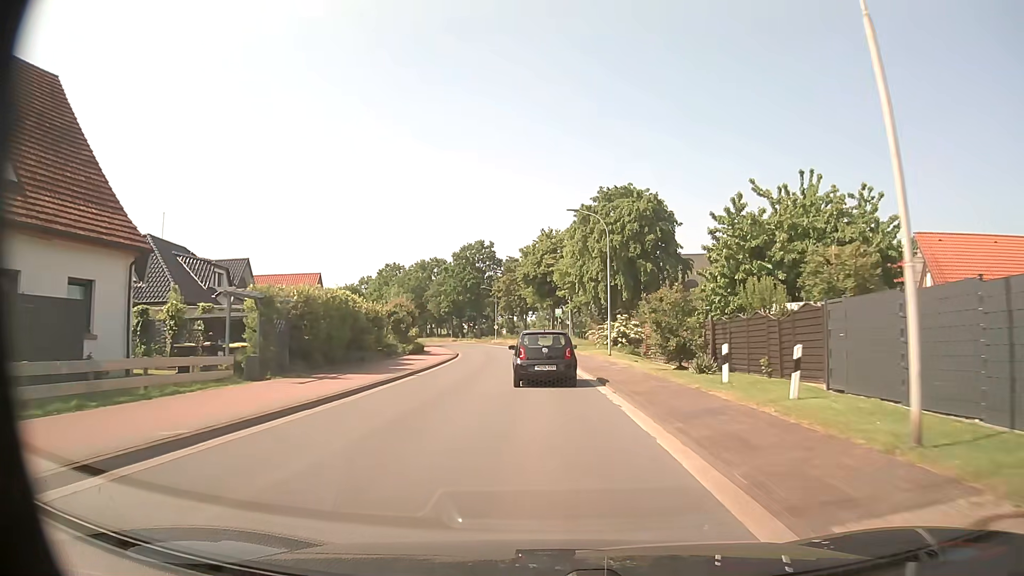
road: tertiary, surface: asphalt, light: Day
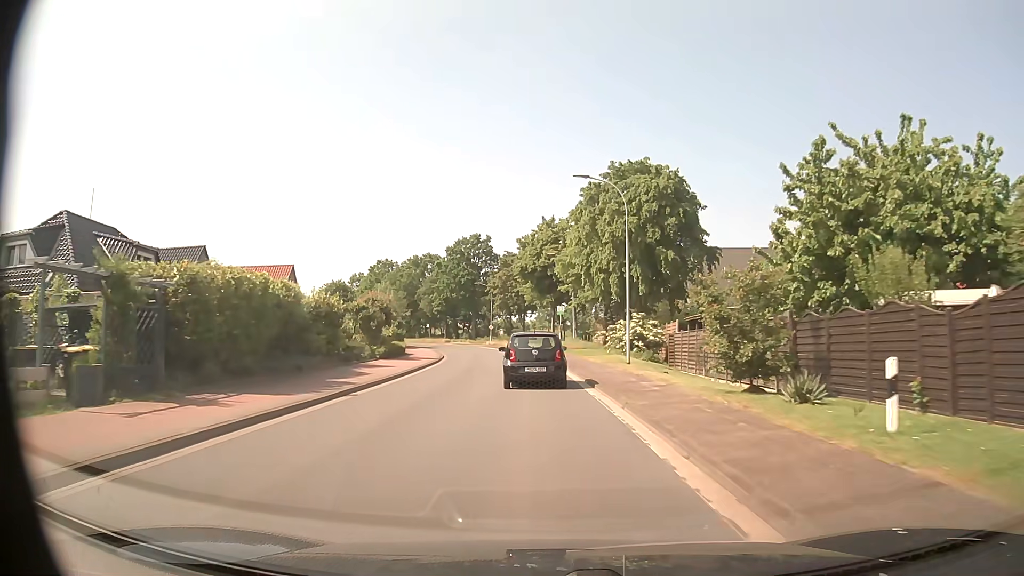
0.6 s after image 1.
(0.0, +8.0) m; 0°
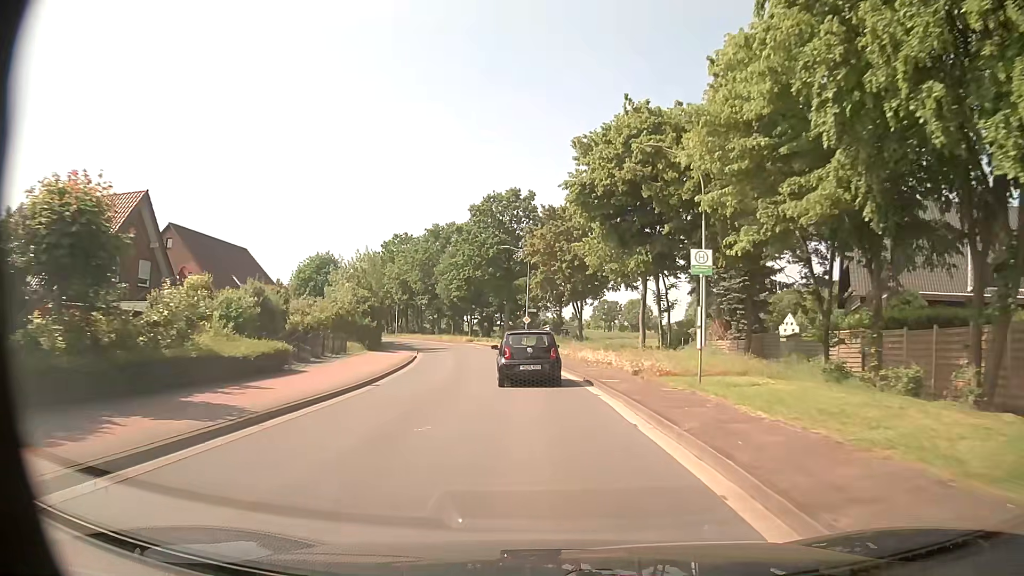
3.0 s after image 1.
(-1.2, +32.2) m; -4°
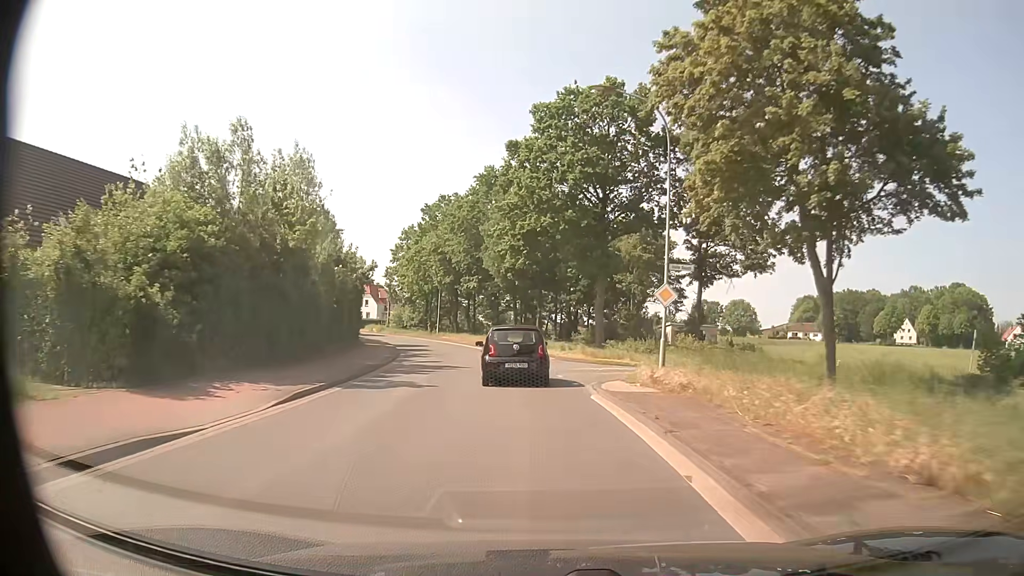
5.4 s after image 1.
(-2.0, +32.8) m; -7°
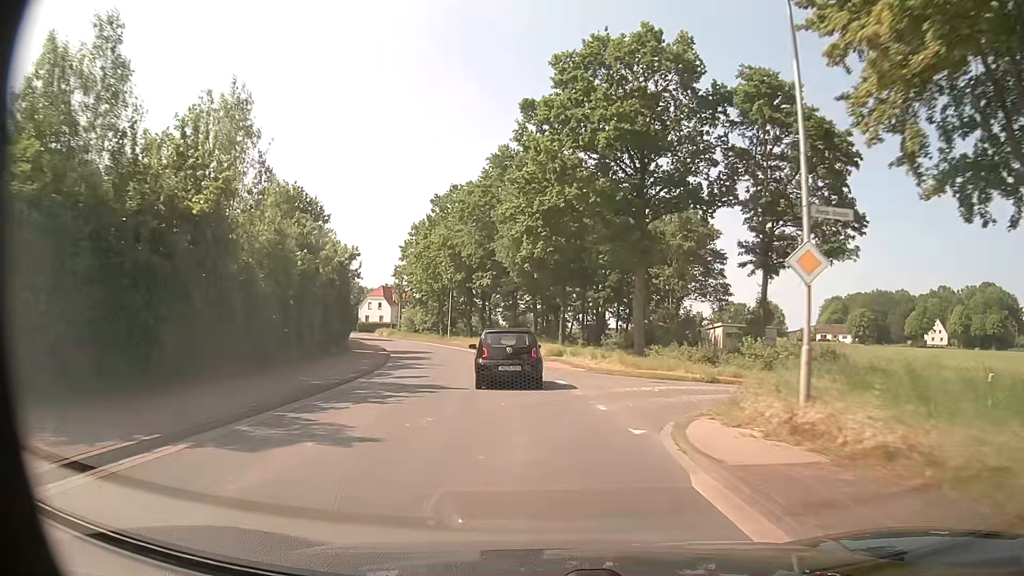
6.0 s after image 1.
(-0.1, +8.0) m; -2°
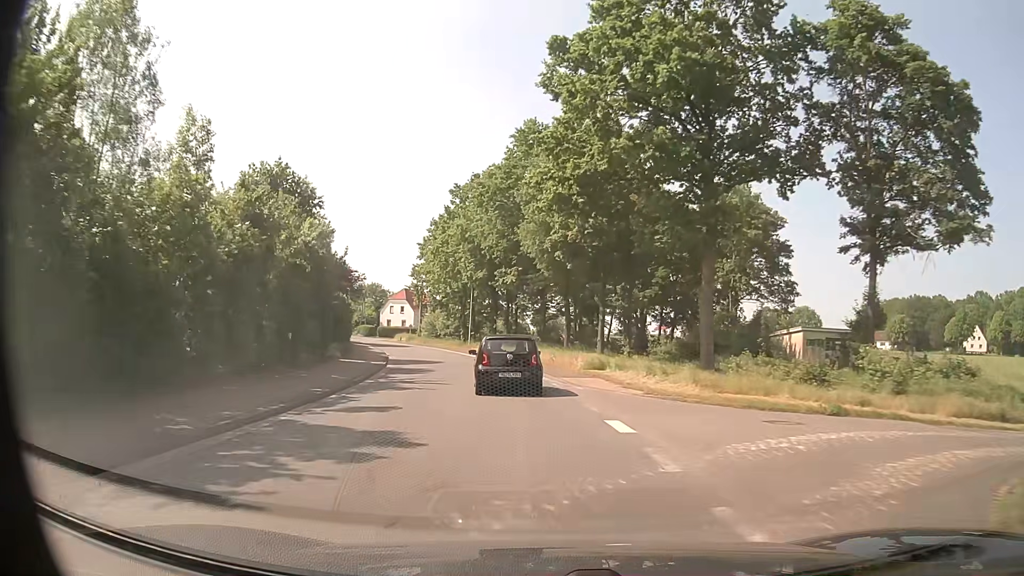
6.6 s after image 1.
(-0.2, +8.0) m; -3°
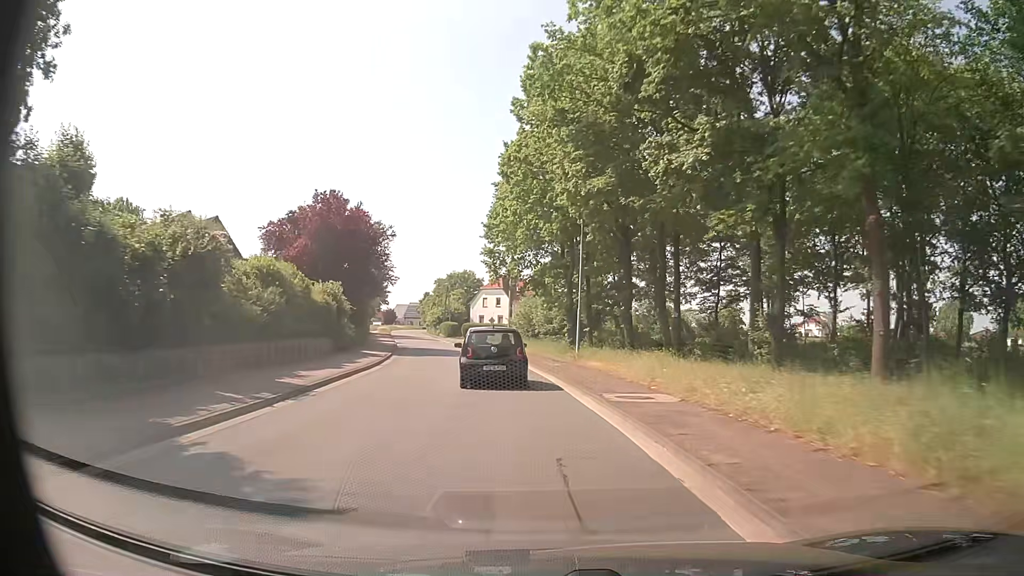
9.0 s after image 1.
(-2.8, +32.1) m; -10°
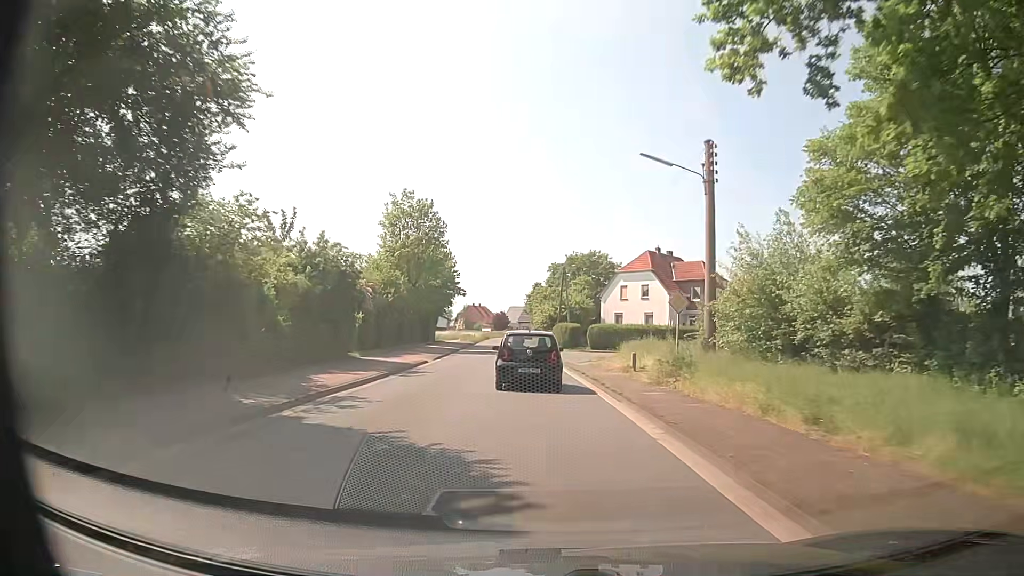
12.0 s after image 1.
(-4.3, +40.5) m; -10°
(0, +10) (0, +20) (-1, +30) (-1, +40) (-2, +50) (-3, +60) (-3, +70) (-4, +80) (-4, +90) (-4, +100) m
